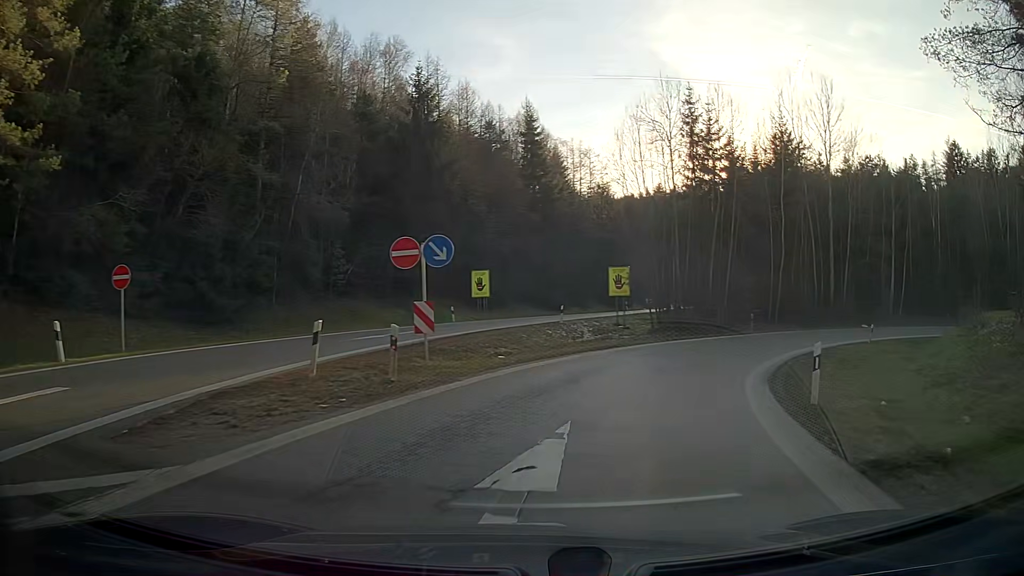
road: motorway_link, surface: asphalt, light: Day
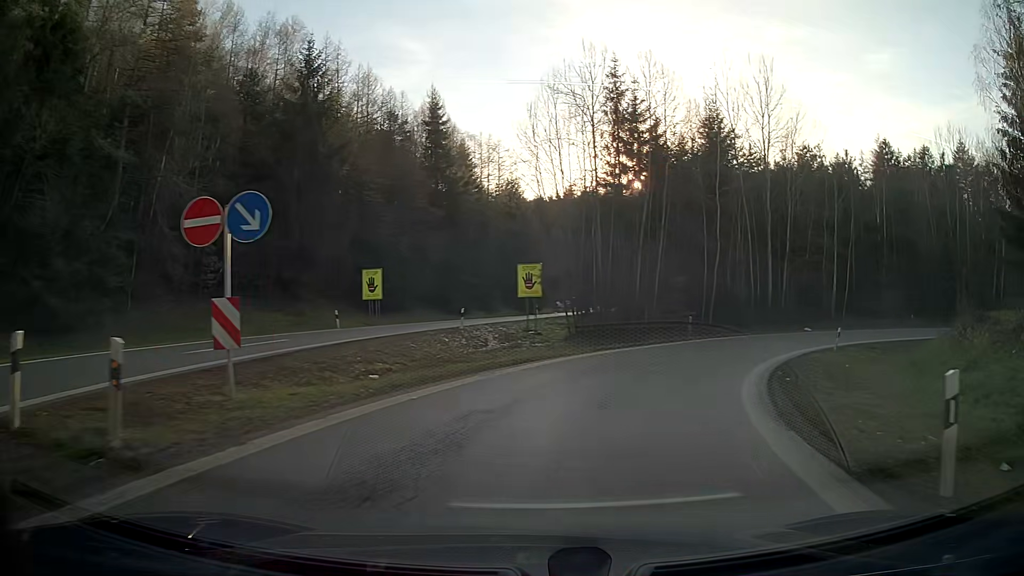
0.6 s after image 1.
(+0.4, +6.2) m; +8°
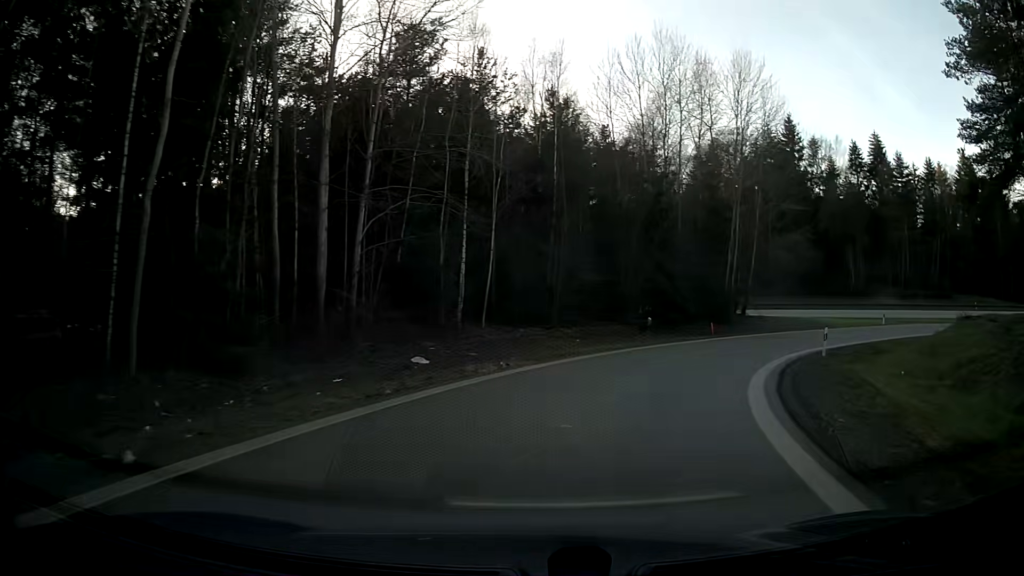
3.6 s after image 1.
(+9.7, +29.3) m; +38°
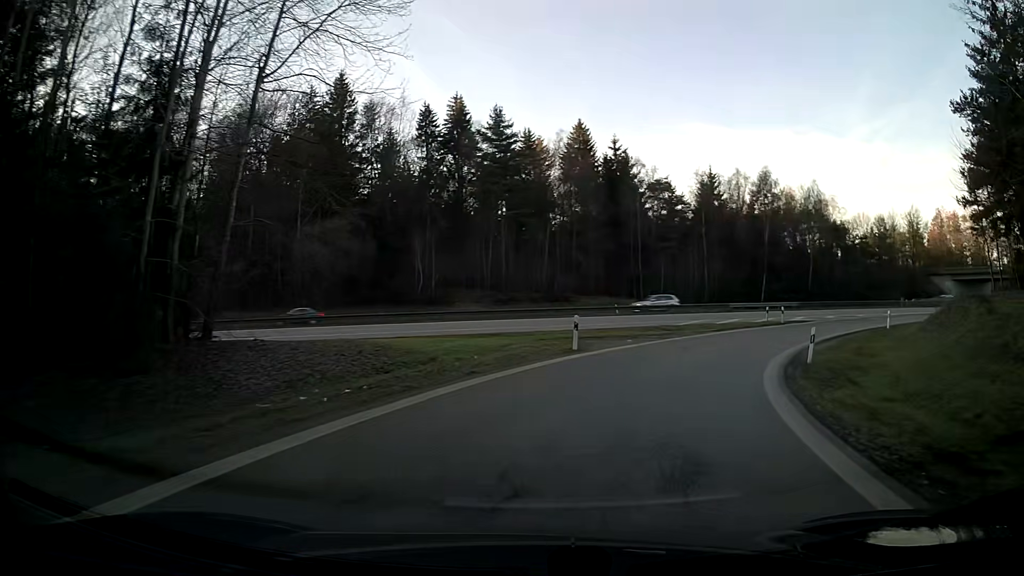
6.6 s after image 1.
(+10.6, +30.0) m; +39°
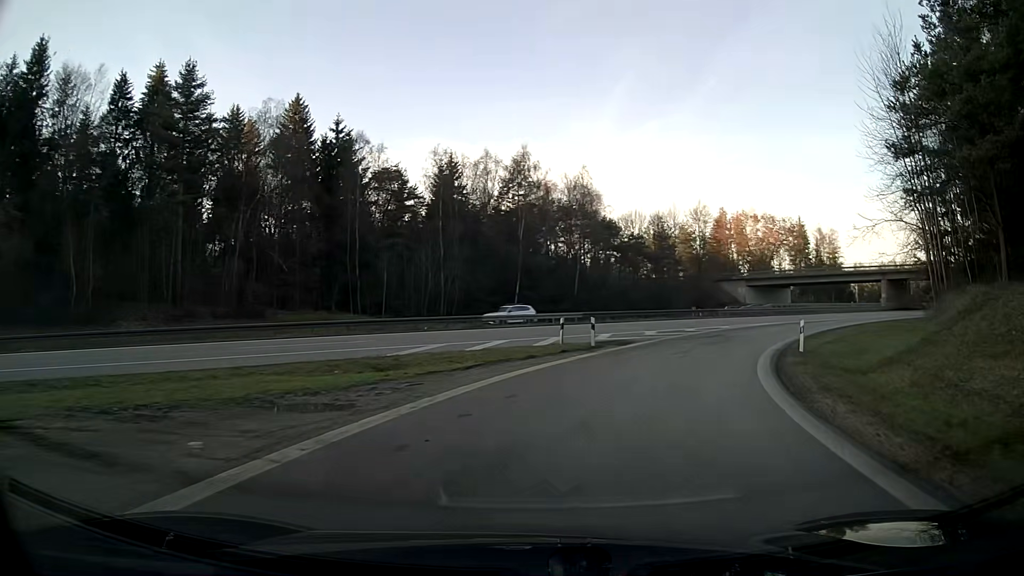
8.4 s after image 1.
(+4.0, +19.2) m; +23°
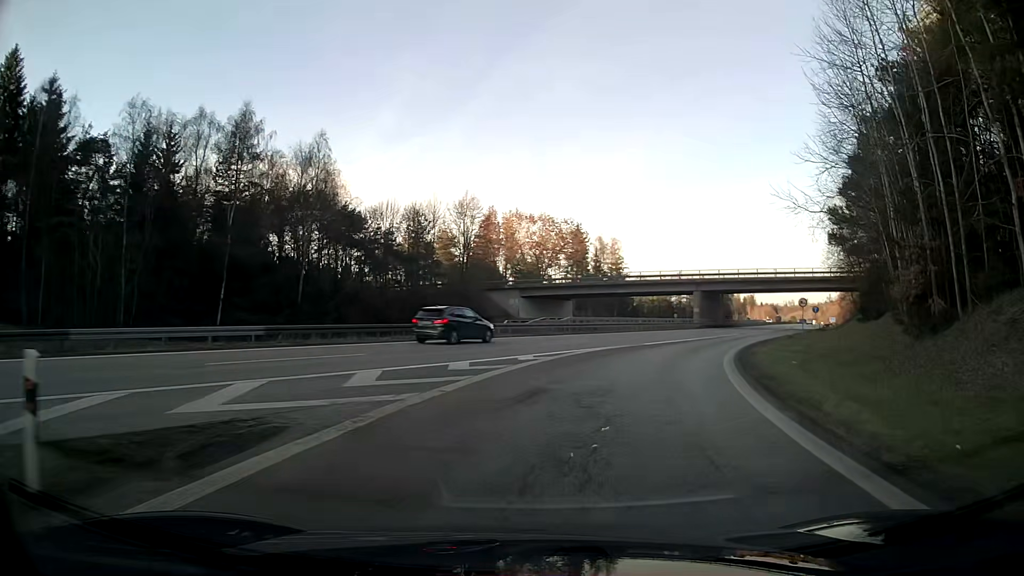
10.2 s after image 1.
(+3.3, +19.4) m; +19°
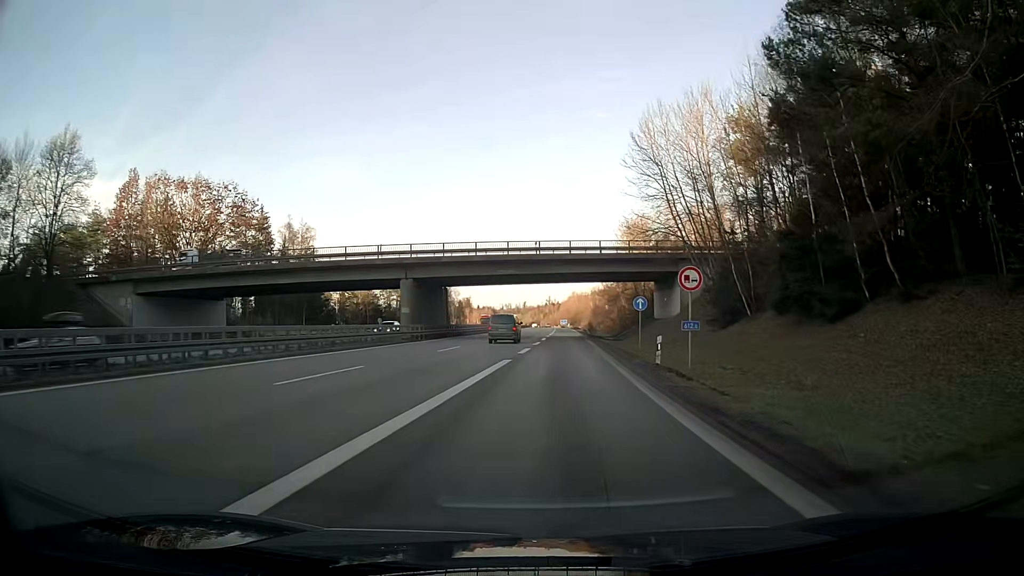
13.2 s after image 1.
(+7.7, +33.0) m; +23°
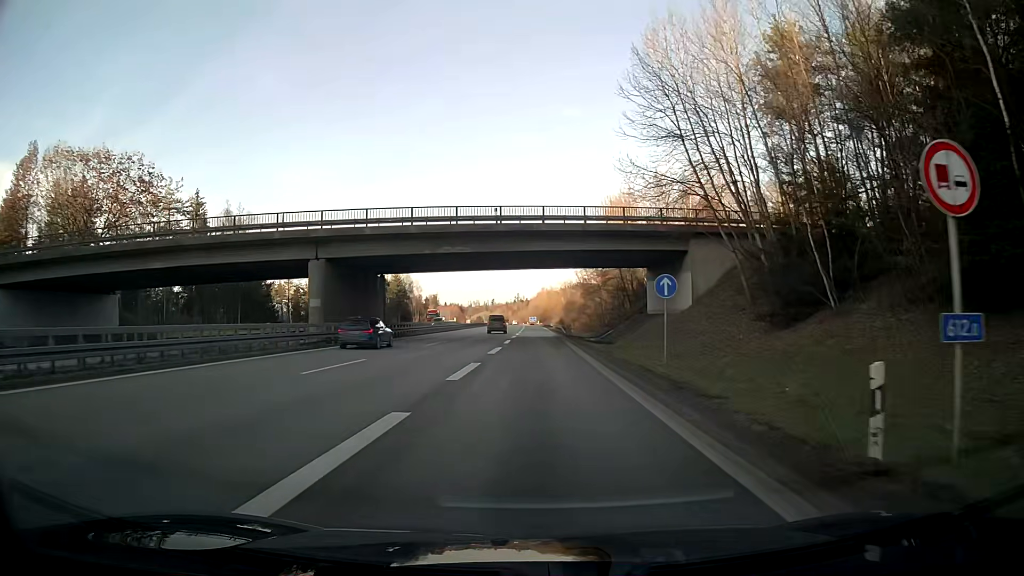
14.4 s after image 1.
(+0.4, +15.0) m; +2°
